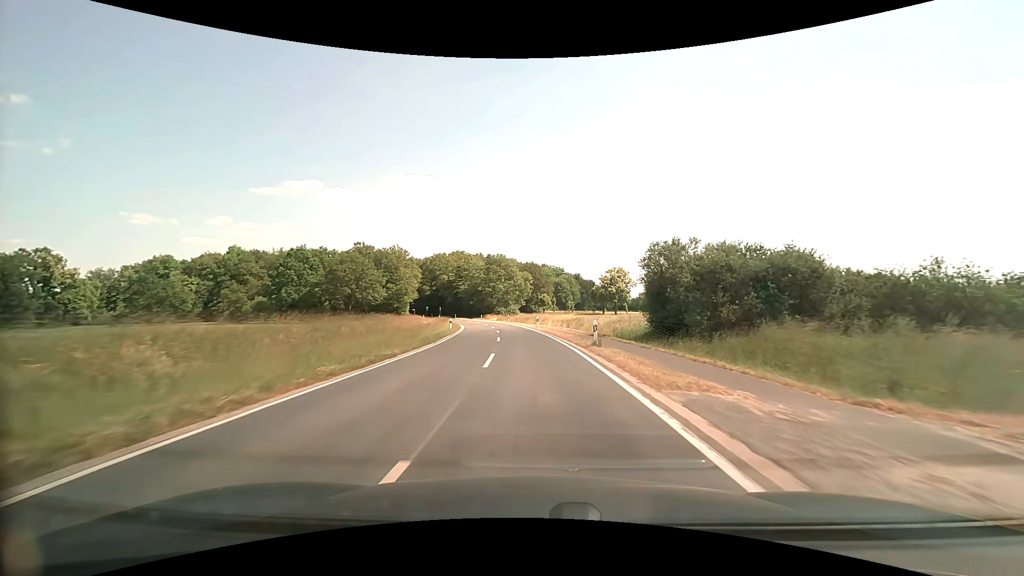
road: tertiary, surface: asphalt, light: Day
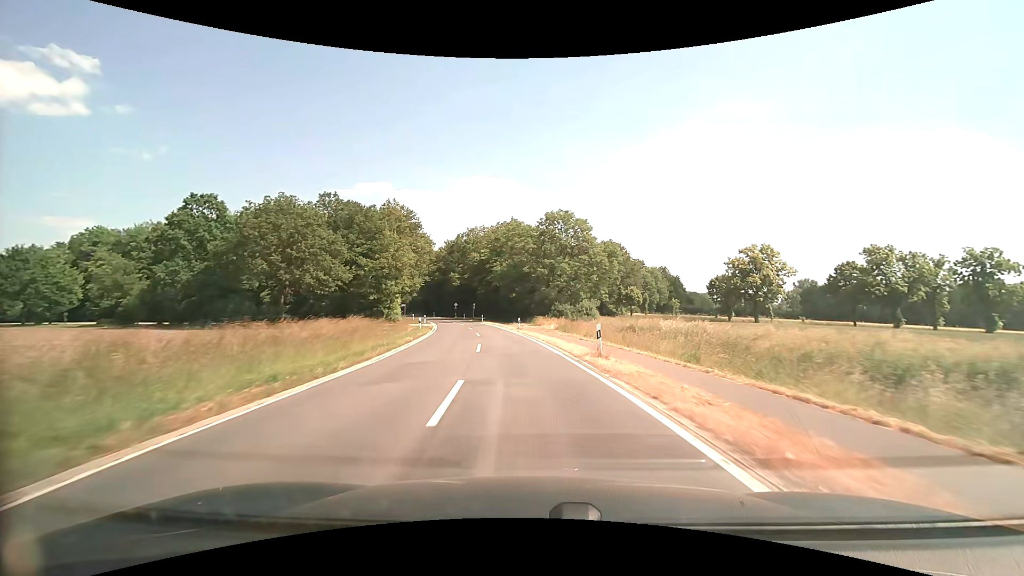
(-3.4, +54.4) m; -7°
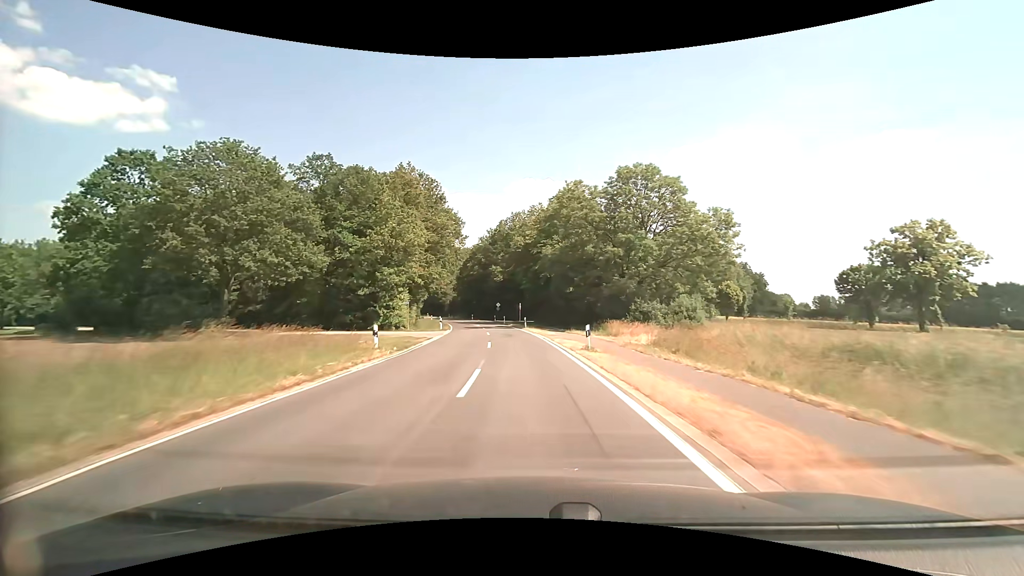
(-1.1, +21.8) m; -6°
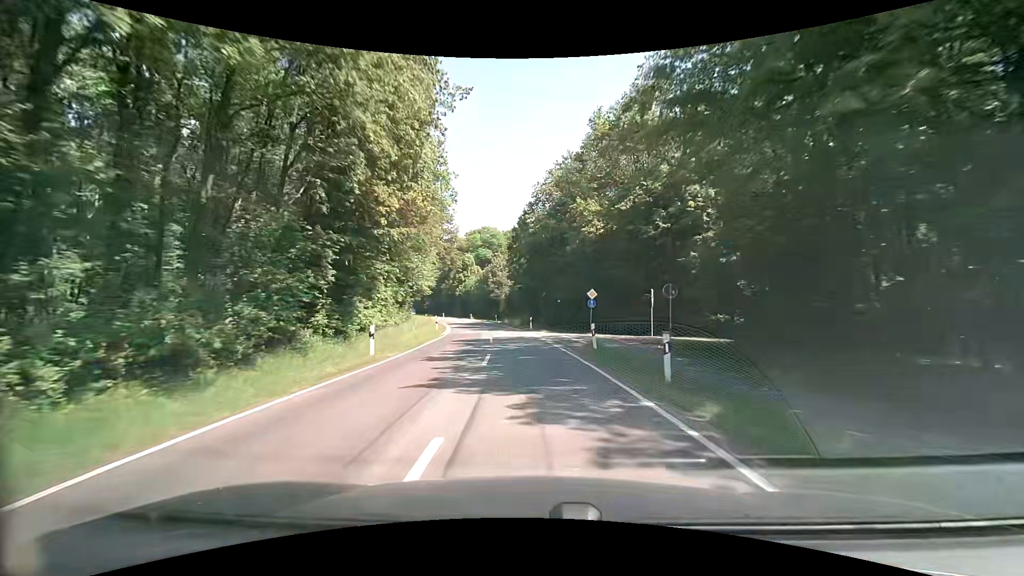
(-4.9, +54.4) m; -10°
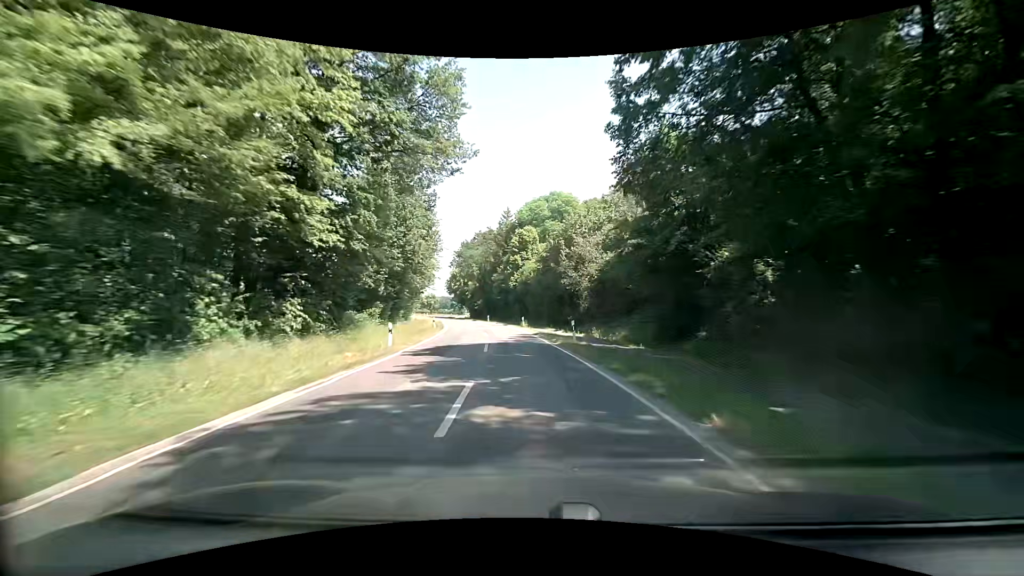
(-3.0, +43.7) m; -9°
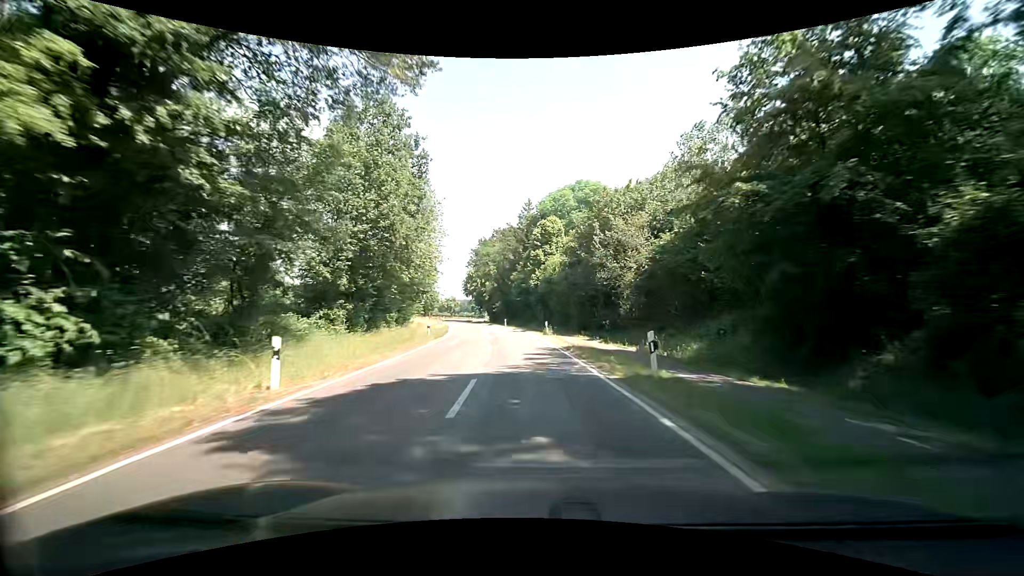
(-0.1, +10.9) m; -2°
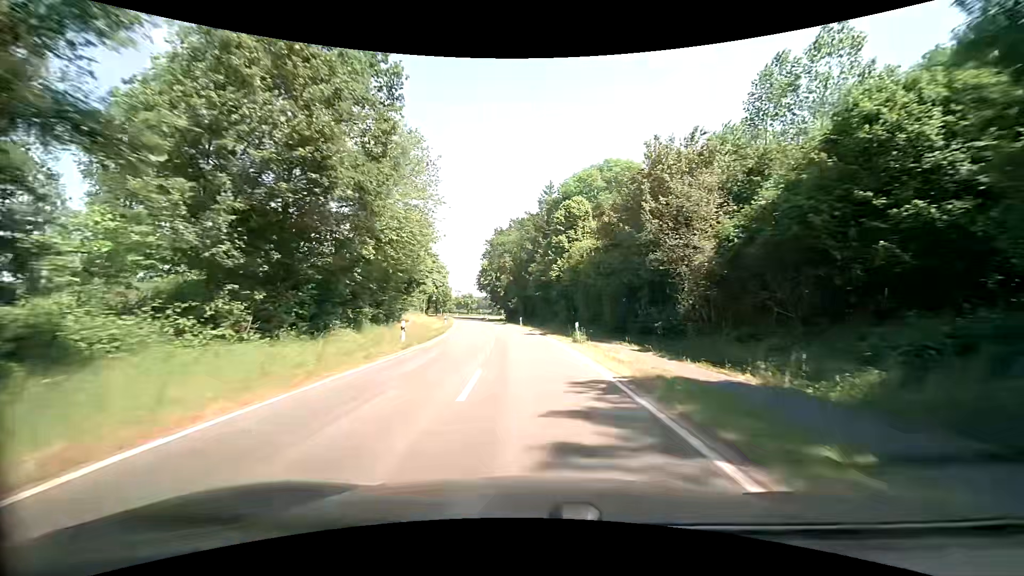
(-0.2, +10.9) m; -3°
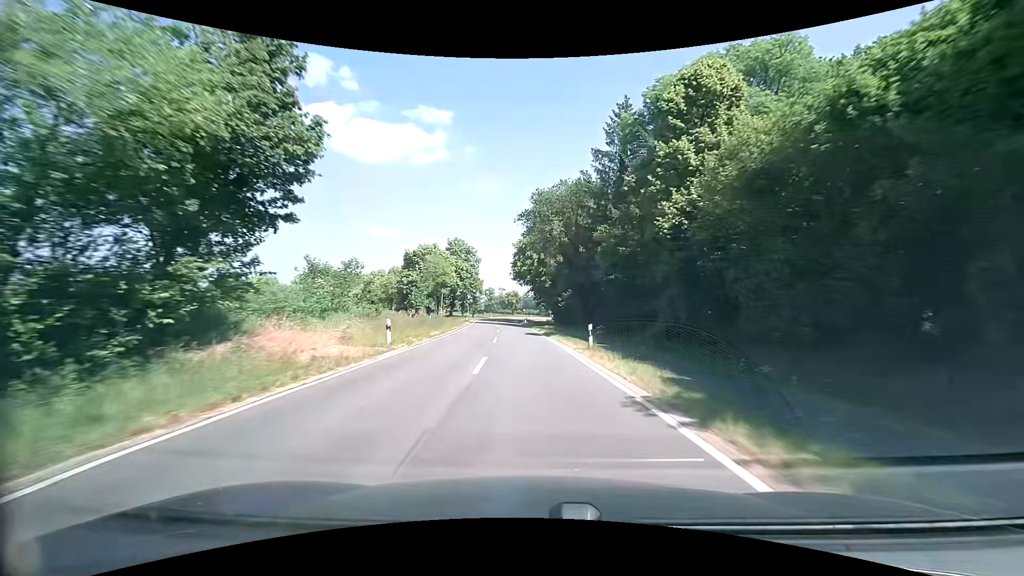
(-1.3, +32.7) m; -5°
(0, +10) (0, +20) (-1, +30) (-1, +40) (-2, +50) (-3, +60) (-4, +70) (-5, +80) (-5, +90) (-5, +100) m
